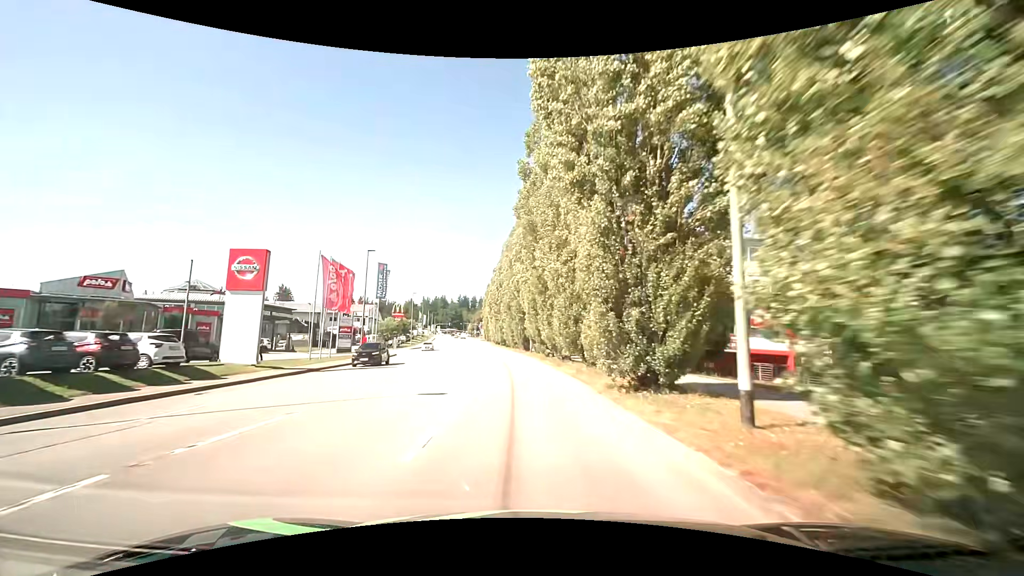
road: tertiary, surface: asphalt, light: Day
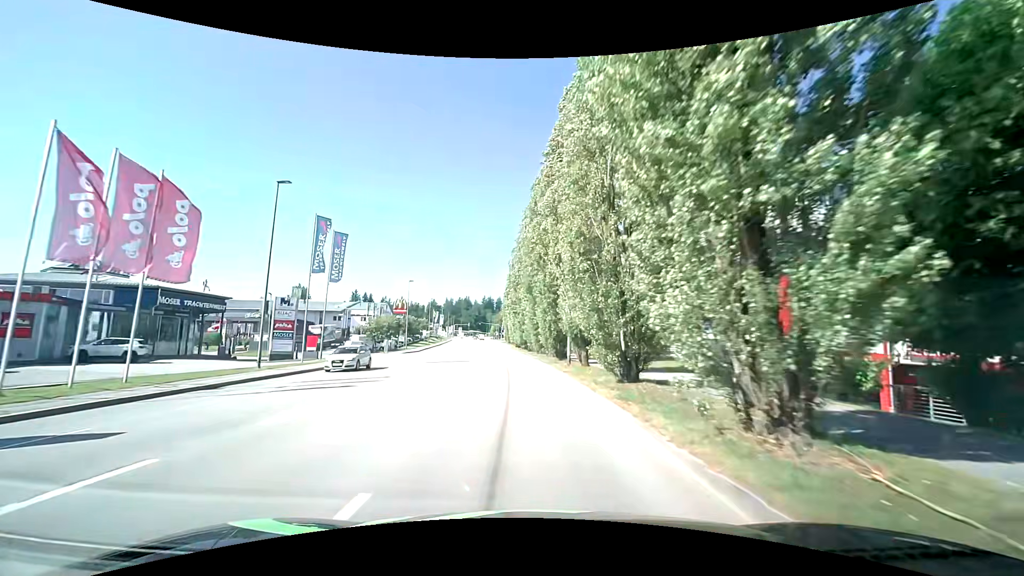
(-0.6, +22.3) m; -3°
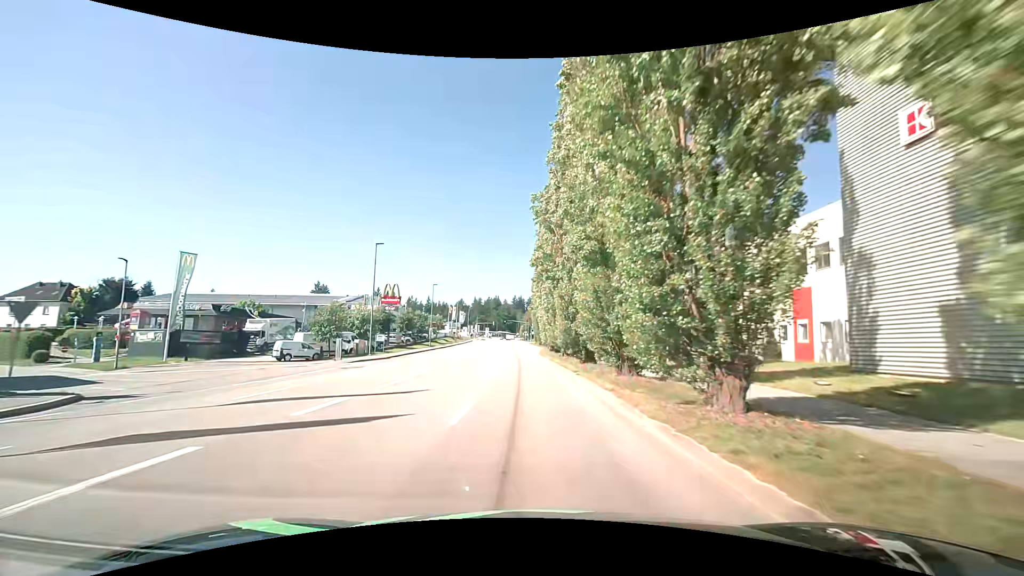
(-0.9, +29.6) m; -3°
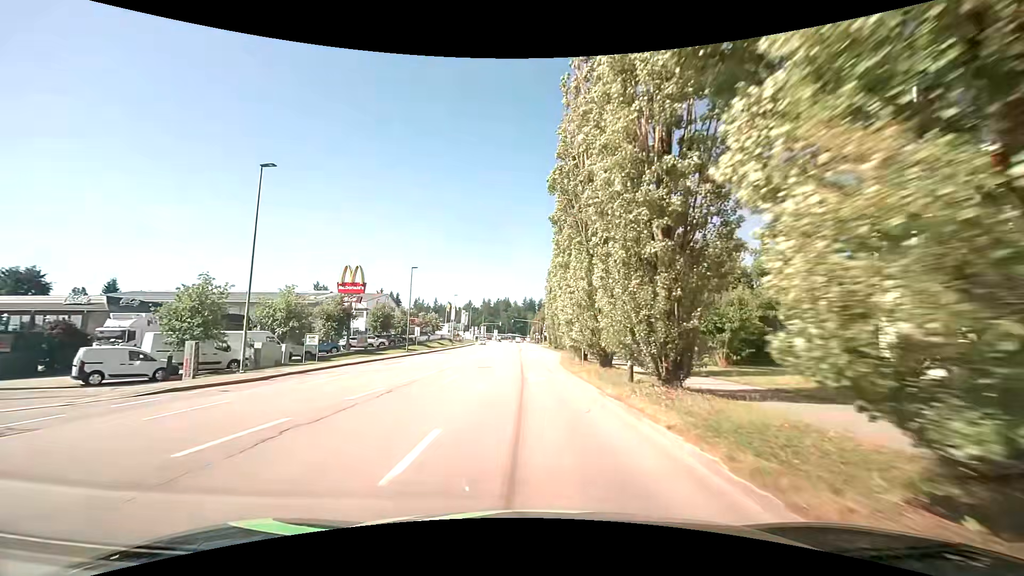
(-0.5, +21.5) m; -2°
